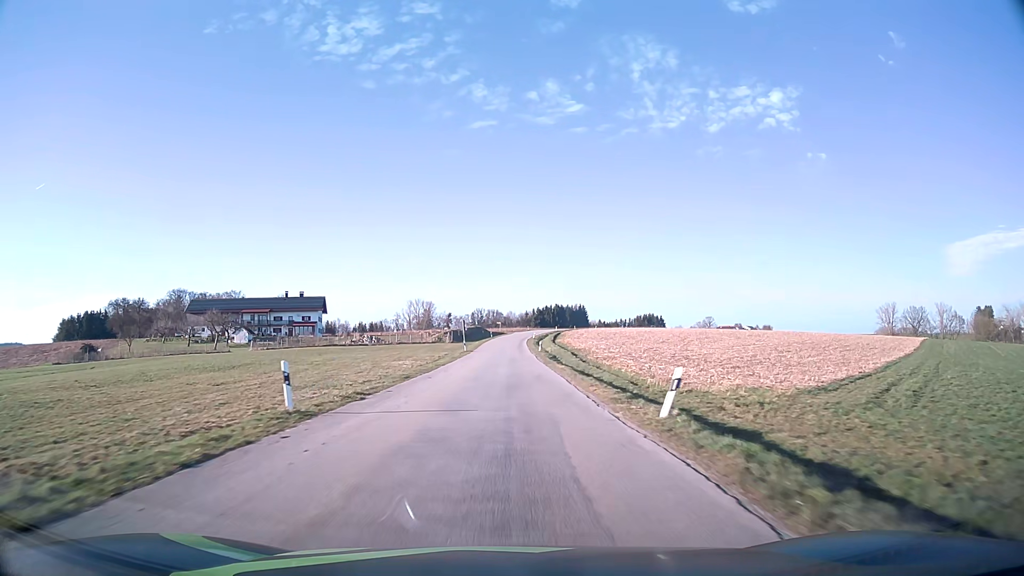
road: tertiary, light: Day
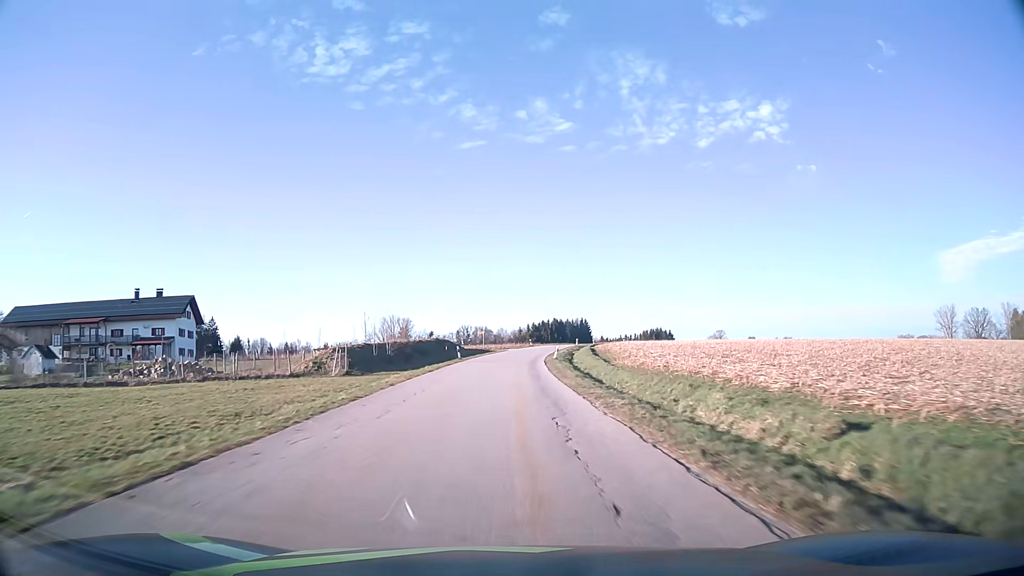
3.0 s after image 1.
(+0.2, +63.6) m; +1°
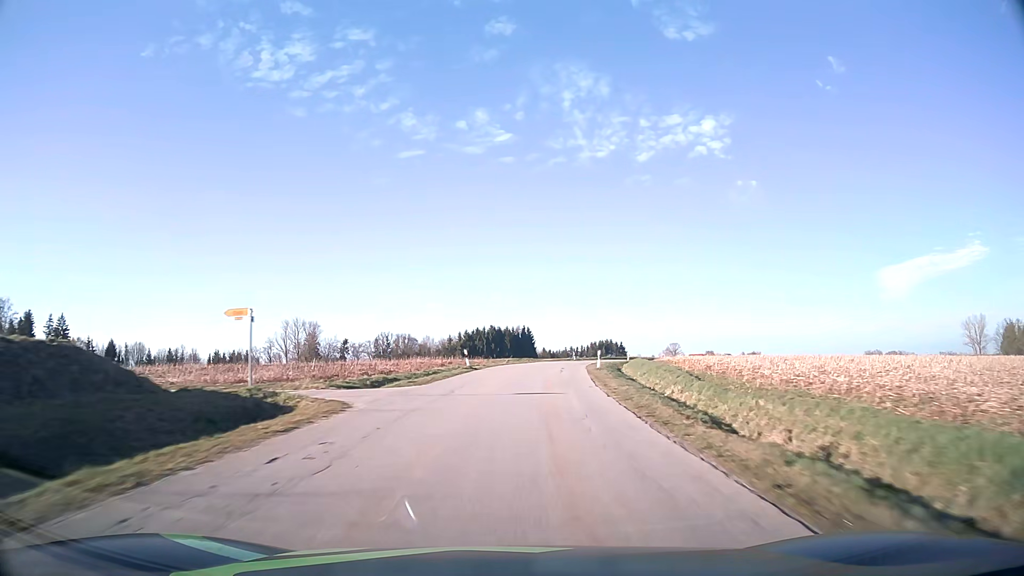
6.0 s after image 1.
(+1.7, +64.5) m; +6°
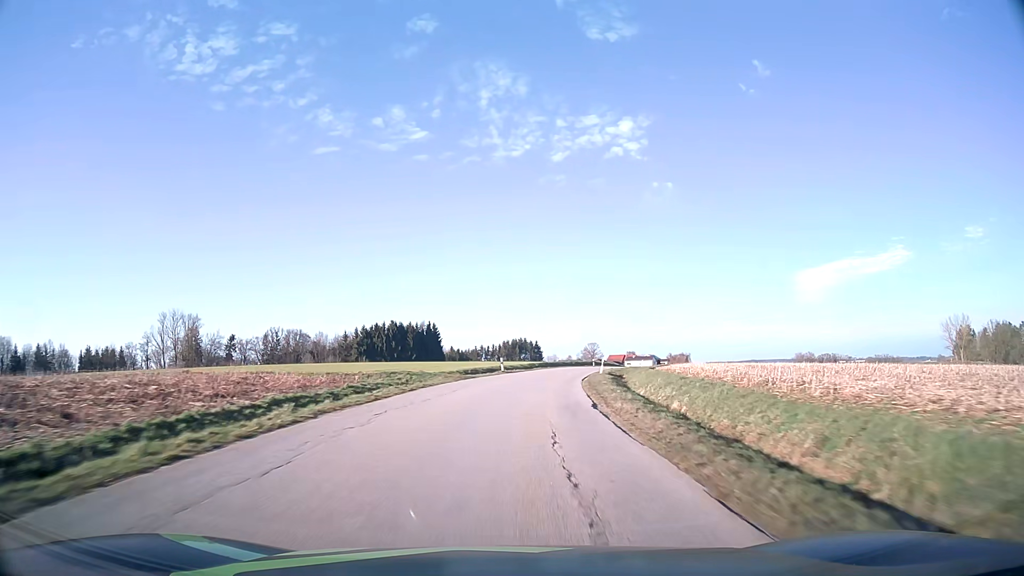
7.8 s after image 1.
(+2.4, +38.4) m; +8°
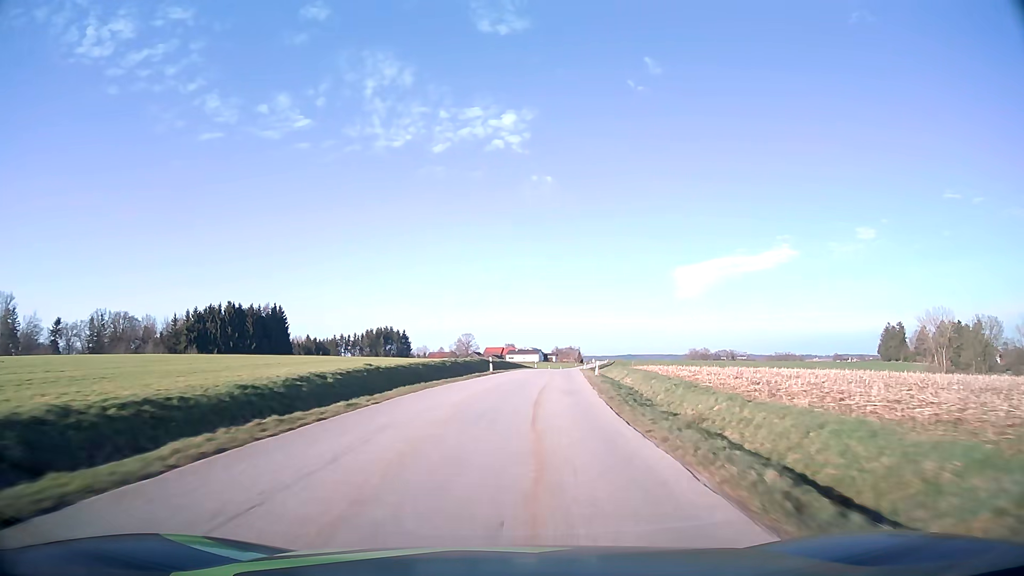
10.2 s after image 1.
(+4.8, +51.2) m; +11°
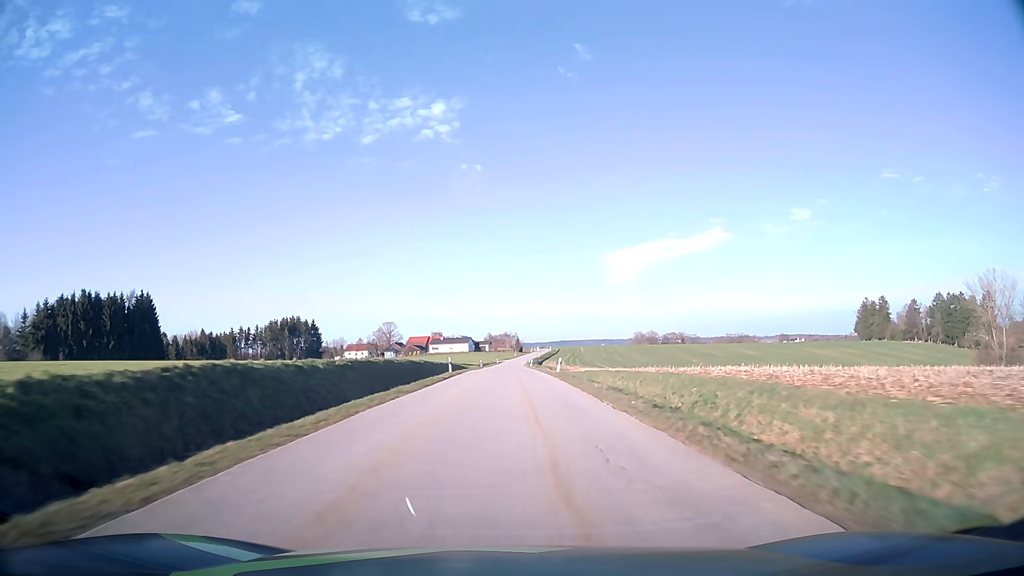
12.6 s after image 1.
(+3.7, +52.3) m; +6°
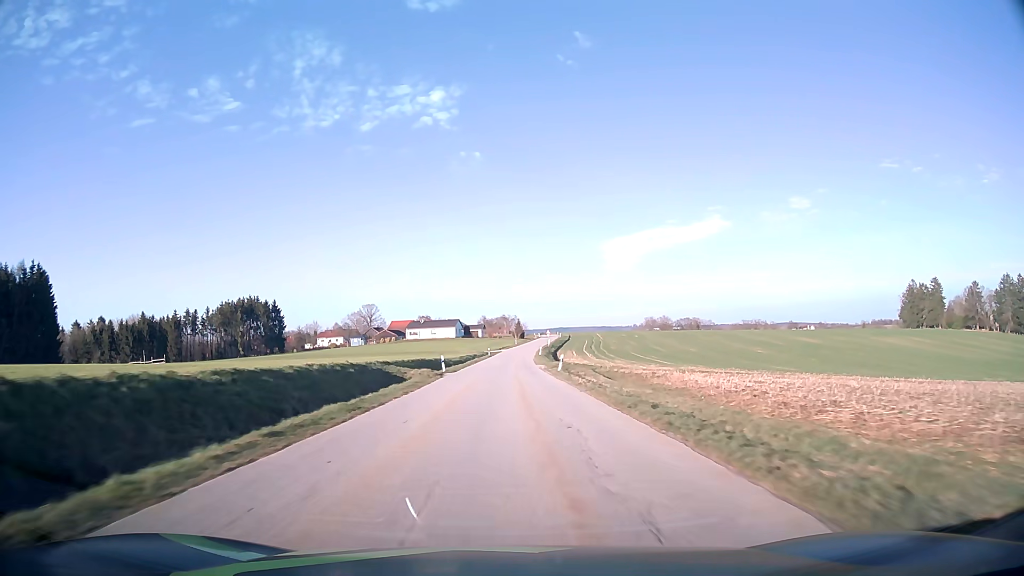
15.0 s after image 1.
(0.0, +53.4) m; 0°
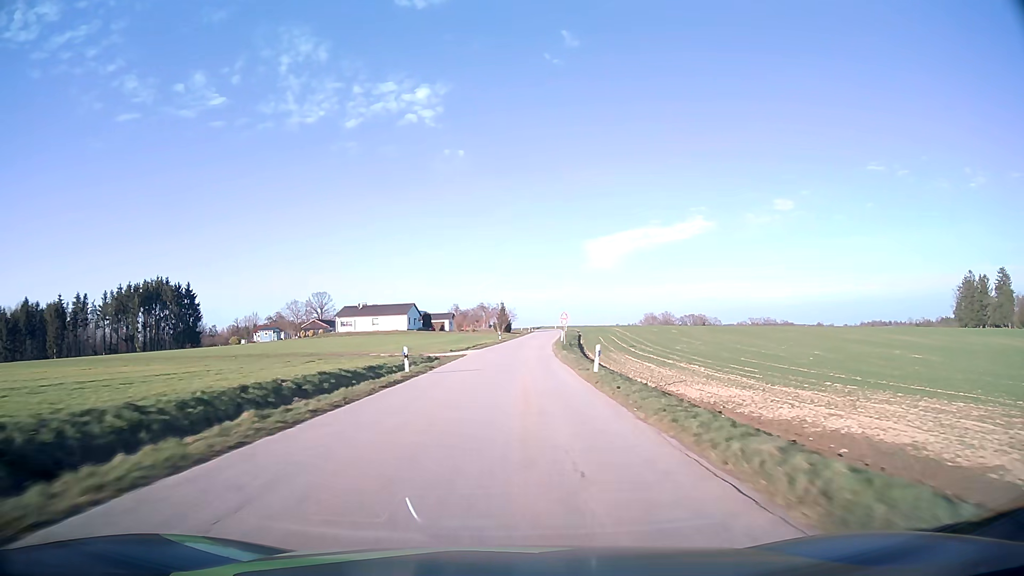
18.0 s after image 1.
(+0.5, +64.7) m; +2°
(0, +10) (0, +20) (0, +30) (+1, +40) (+1, +50) (+2, +60) (+3, +70) (+4, +80) (+5, +90) (+6, +100) m
